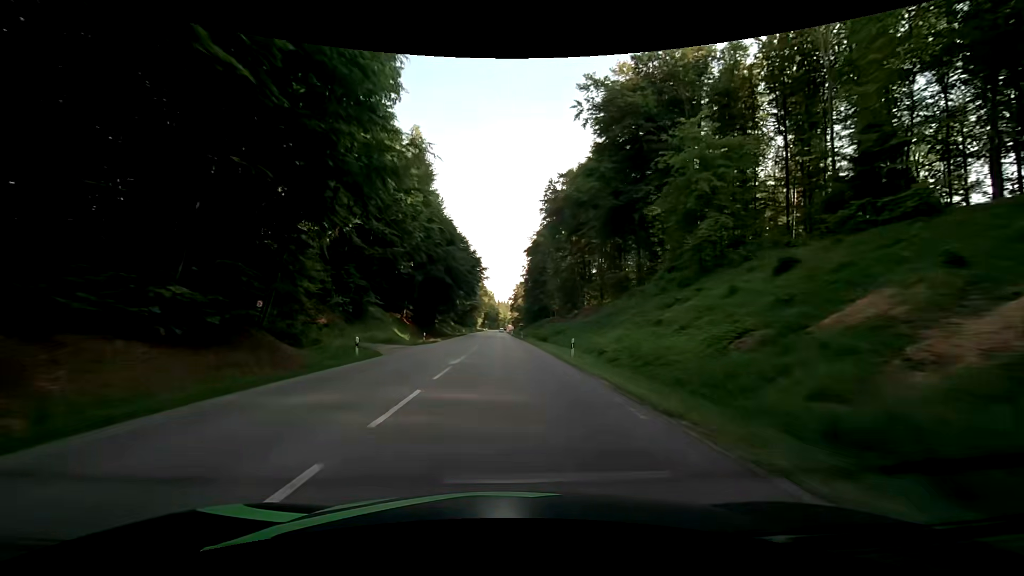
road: secondary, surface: asphalt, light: Day
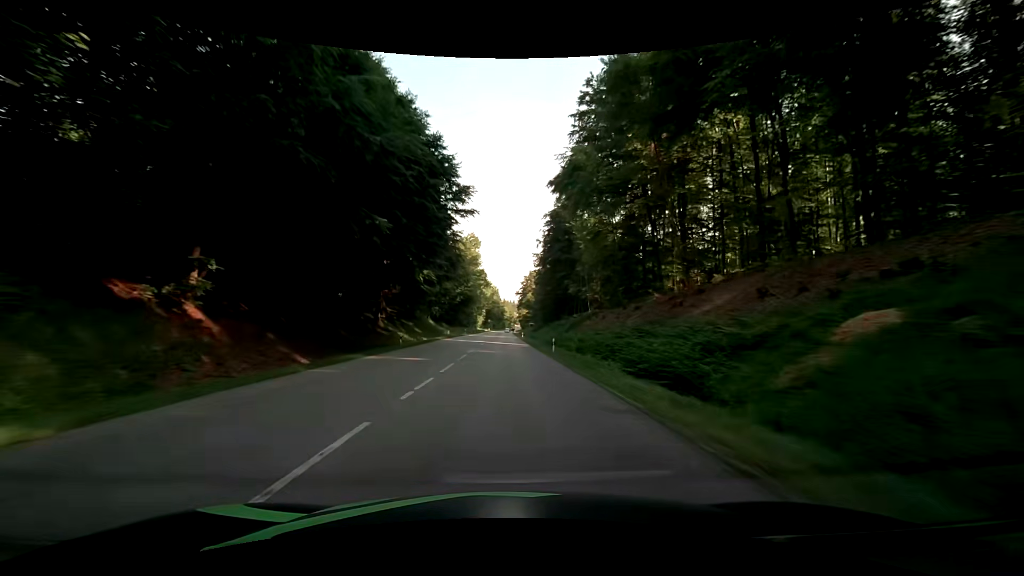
(-0.2, +45.5) m; -1°
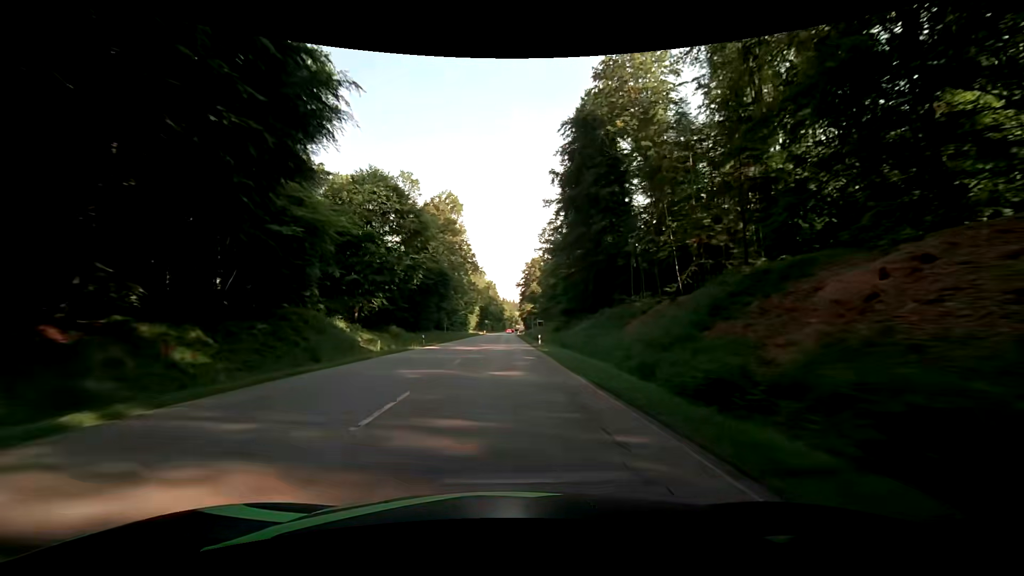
(+0.1, +45.6) m; 0°
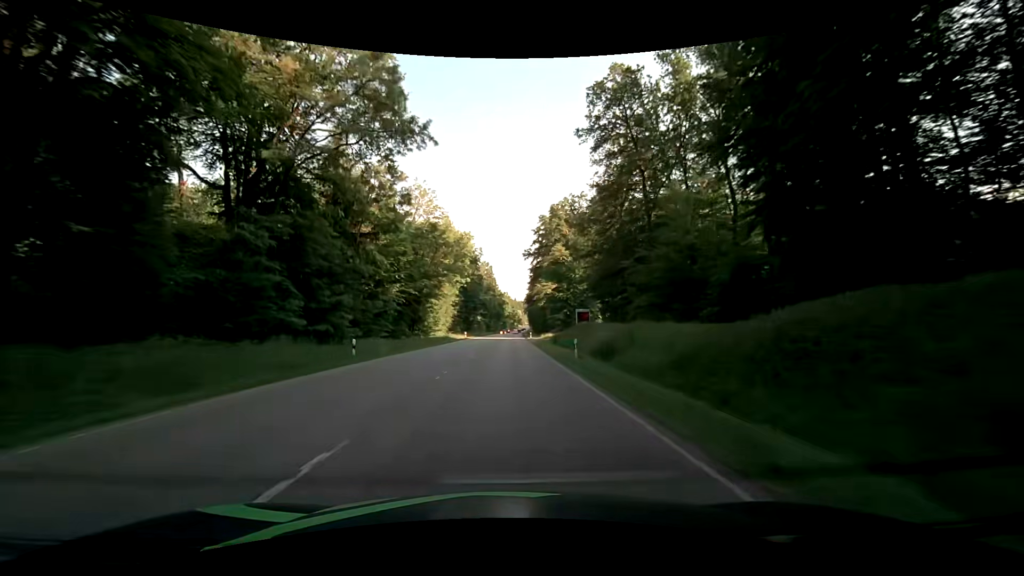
(-0.7, +76.0) m; -1°
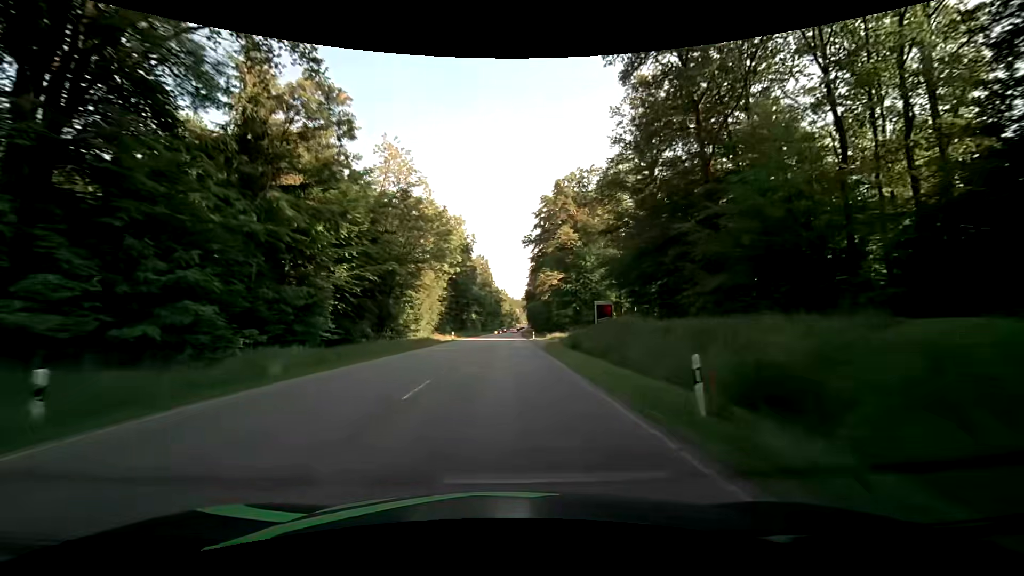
(+0.1, +15.2) m; 0°
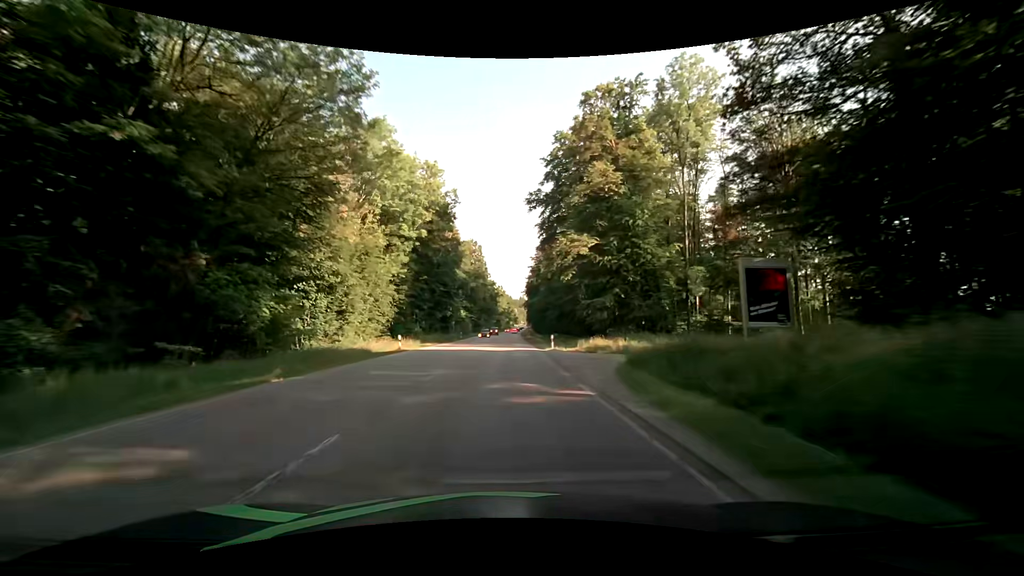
(+0.1, +30.4) m; 0°
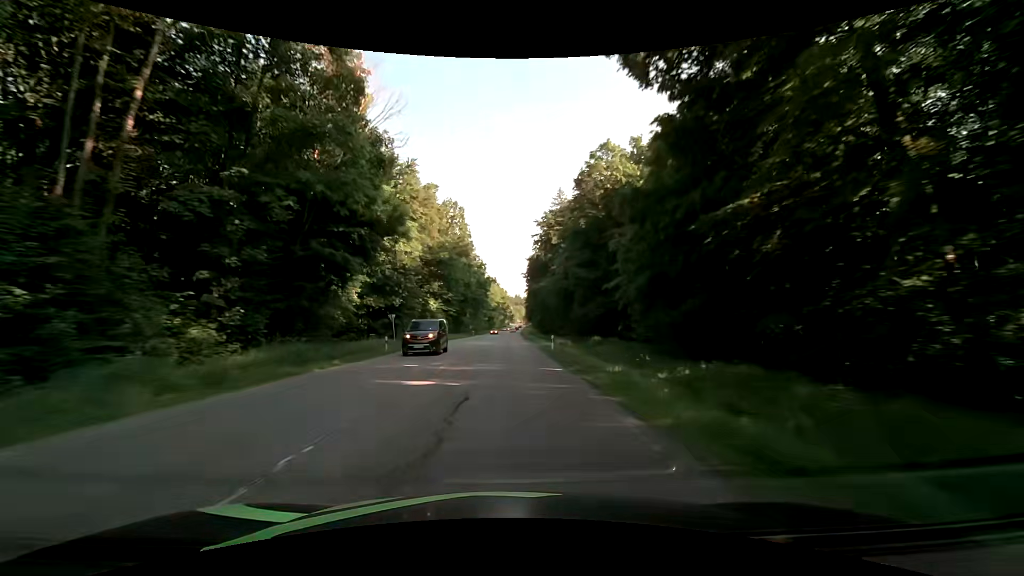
(+0.3, +45.5) m; +1°
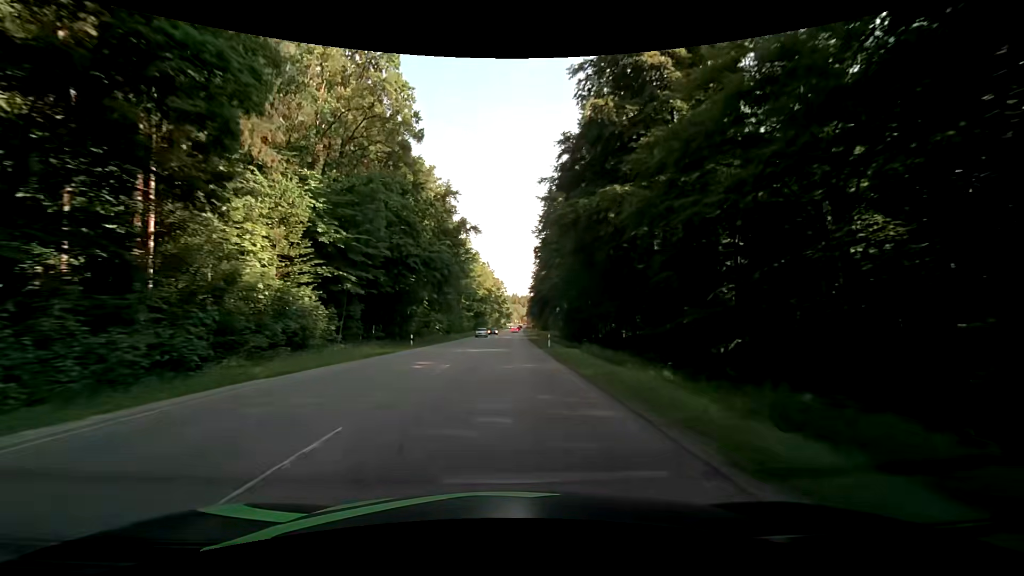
(+0.3, +60.7) m; +1°
(0, +10) (0, +20) (0, +30) (0, +40) (0, +50) (0, +60) (0, +70) (0, +80) (0, +90) (+1, +100) m
